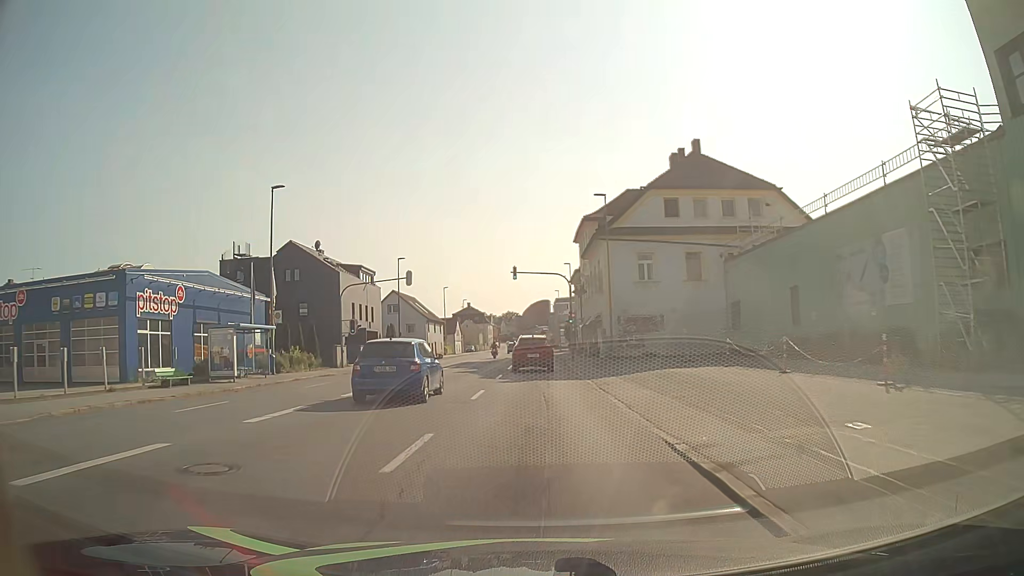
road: tertiary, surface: asphalt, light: Day
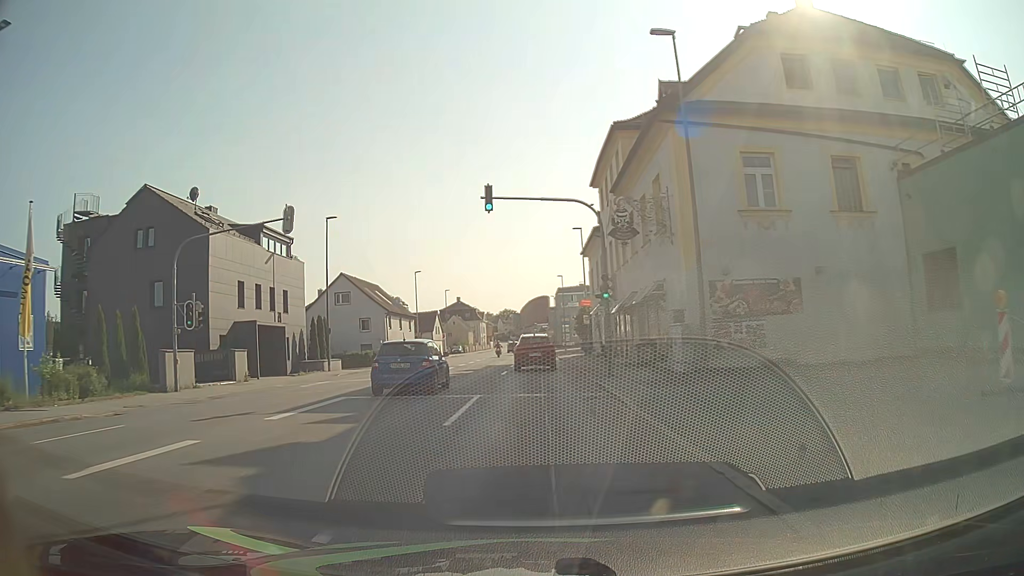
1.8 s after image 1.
(-0.1, +23.3) m; 0°
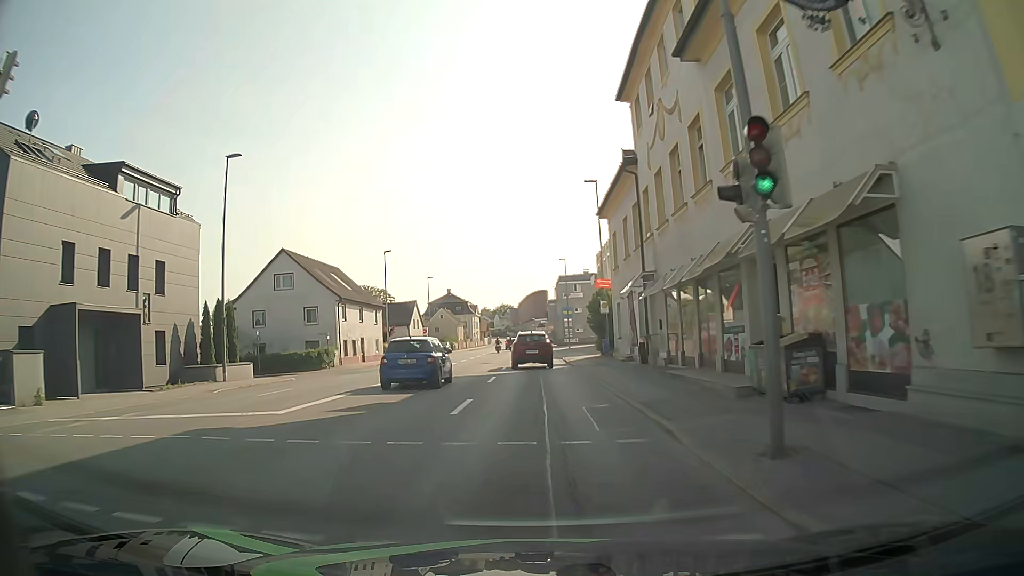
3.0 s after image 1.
(+0.1, +15.6) m; +1°
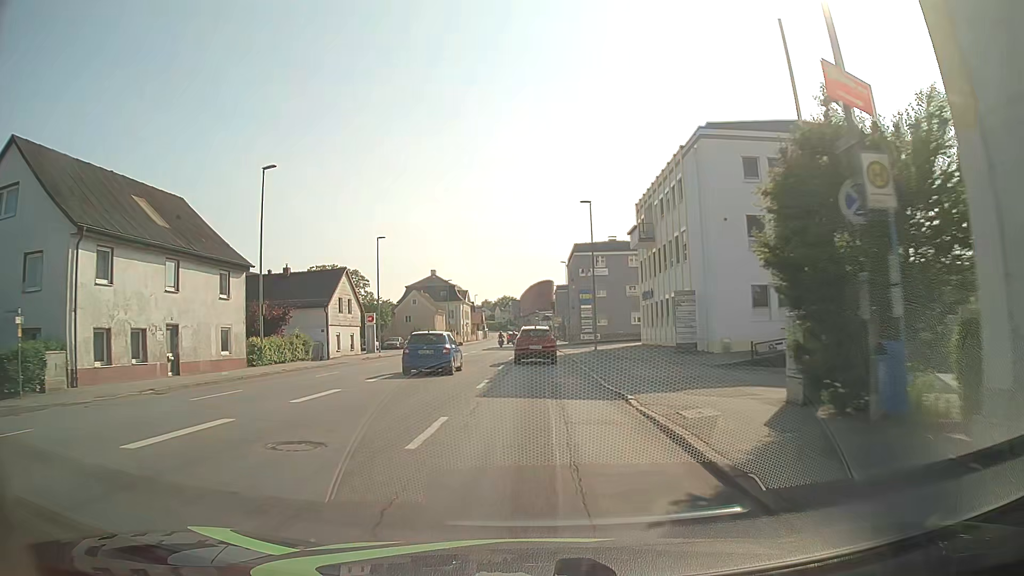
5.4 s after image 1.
(-0.2, +31.2) m; 0°
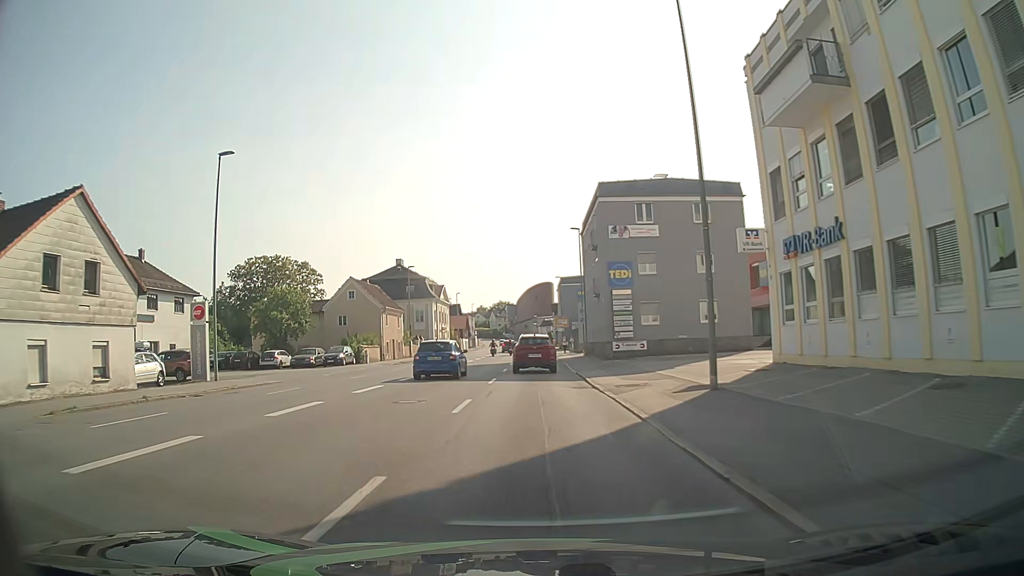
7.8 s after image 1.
(0.0, +31.3) m; 0°
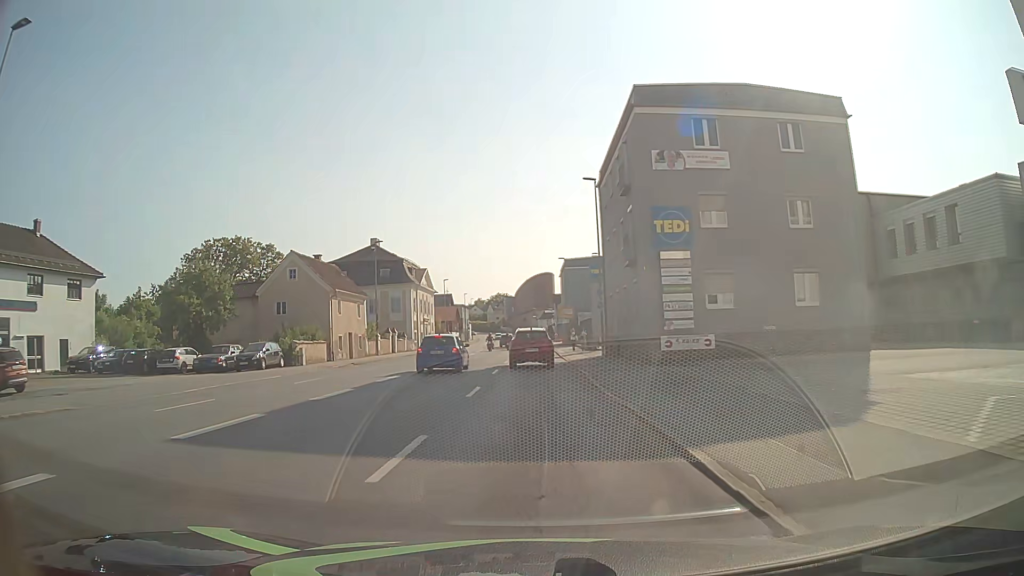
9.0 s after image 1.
(+0.1, +15.5) m; +1°
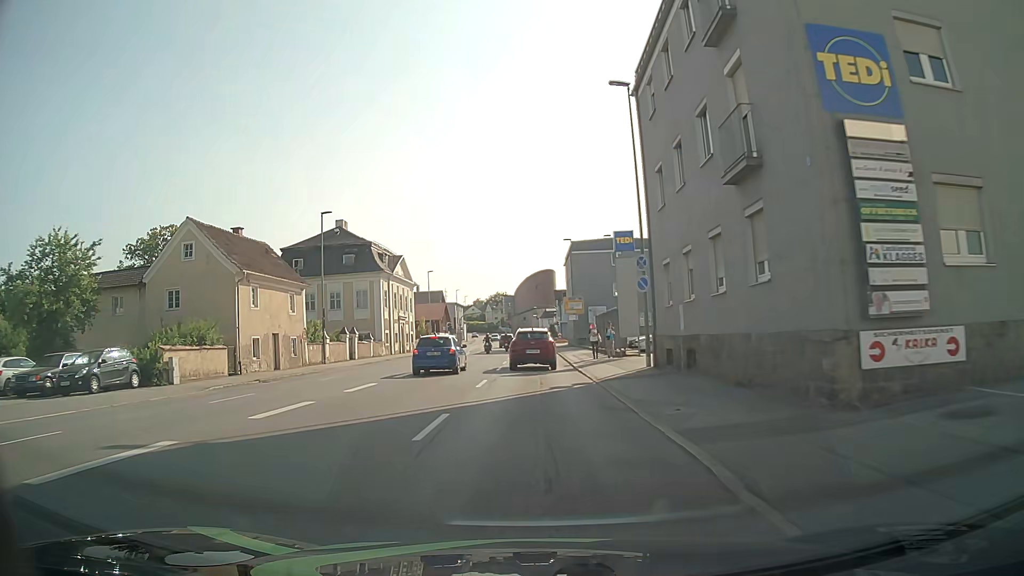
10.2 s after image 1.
(0.0, +15.4) m; 0°
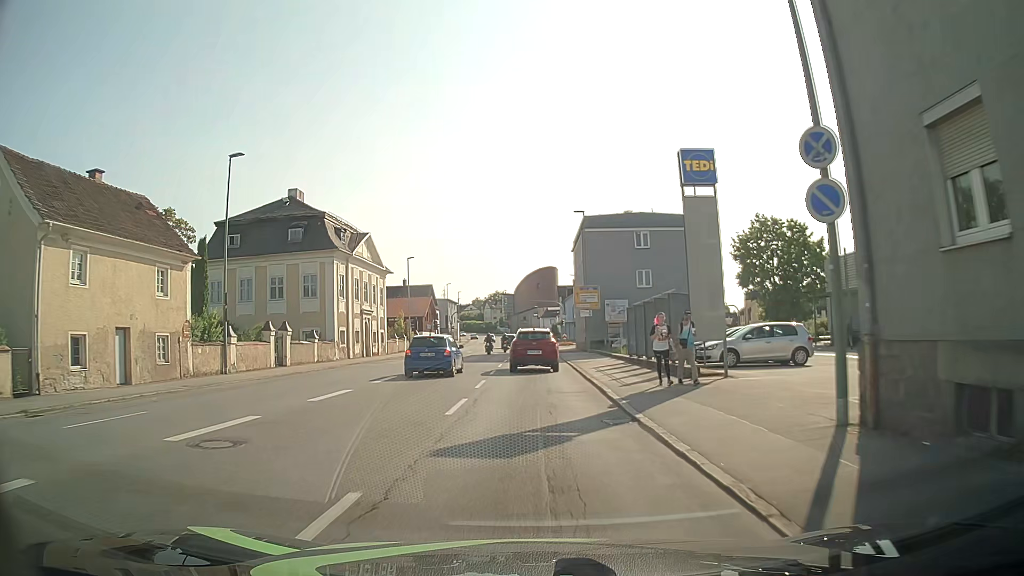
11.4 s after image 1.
(0.0, +14.9) m; 0°
(0, +10) (0, +20) (0, +30) (0, +40) (0, +50) (0, +60) (0, +70) (0, +80) (0, +90) (0, +100) m
